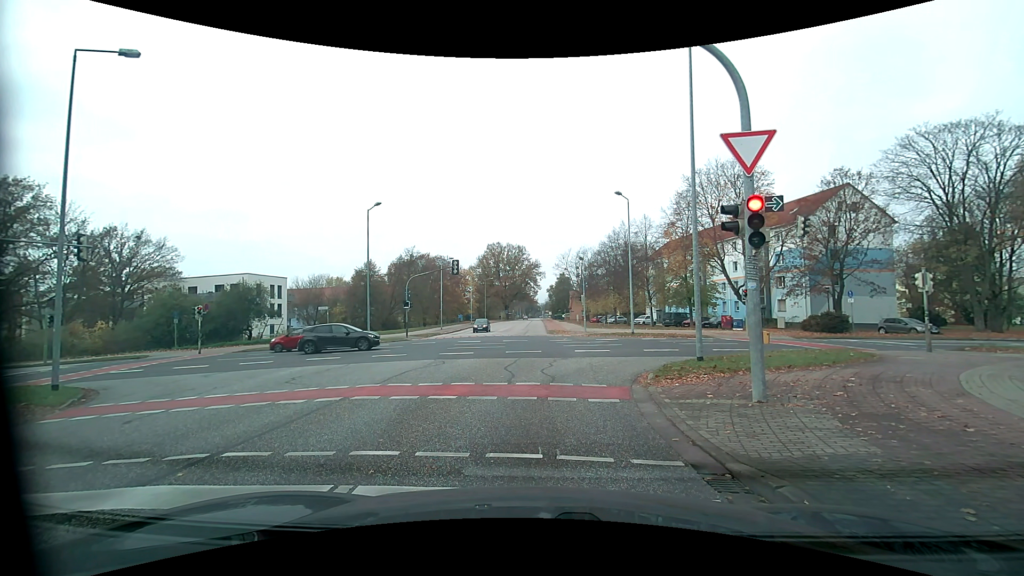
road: tertiary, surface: asphalt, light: Day
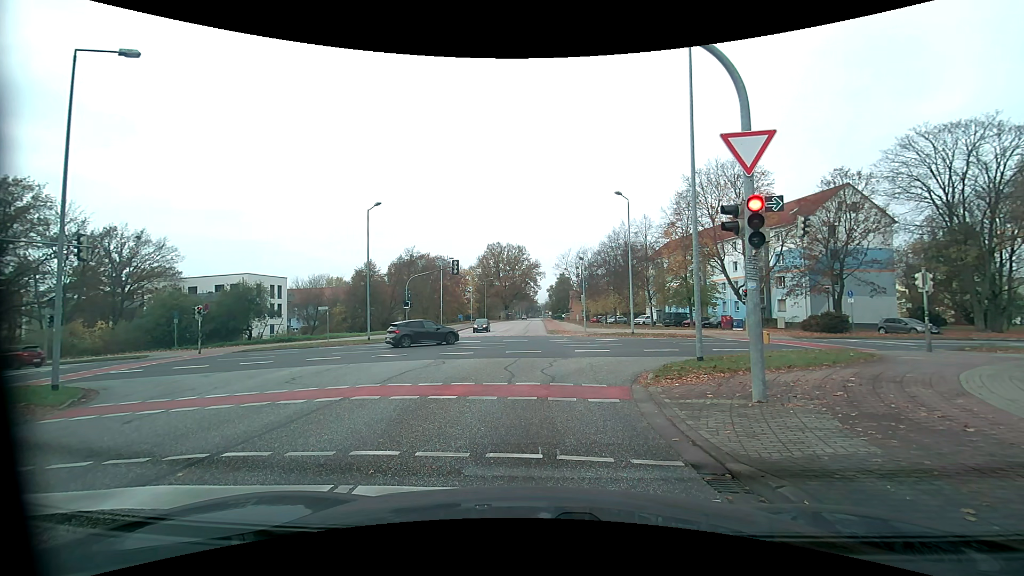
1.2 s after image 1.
(0.0, 0.0) m; 0°
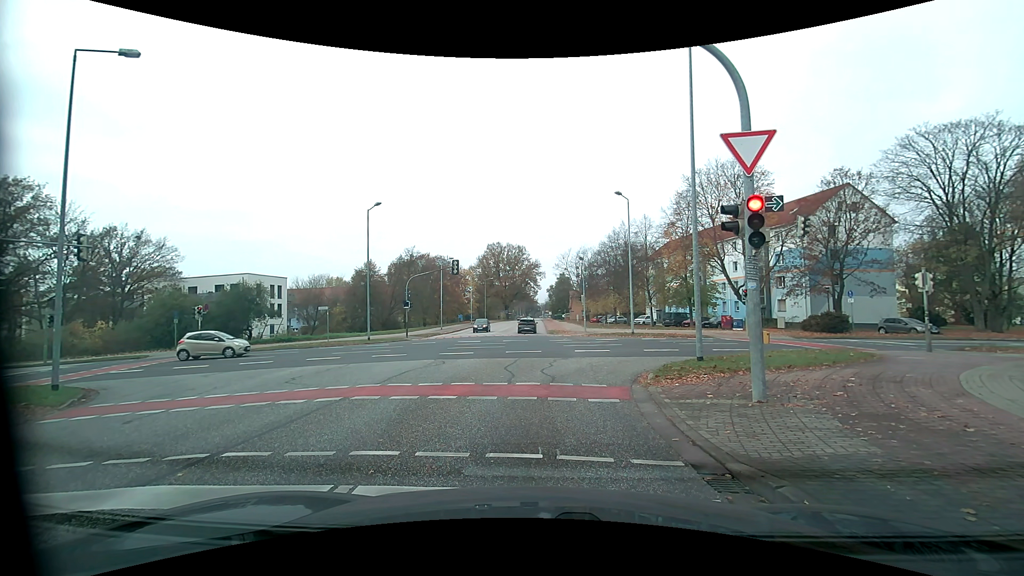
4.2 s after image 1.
(0.0, 0.0) m; 0°
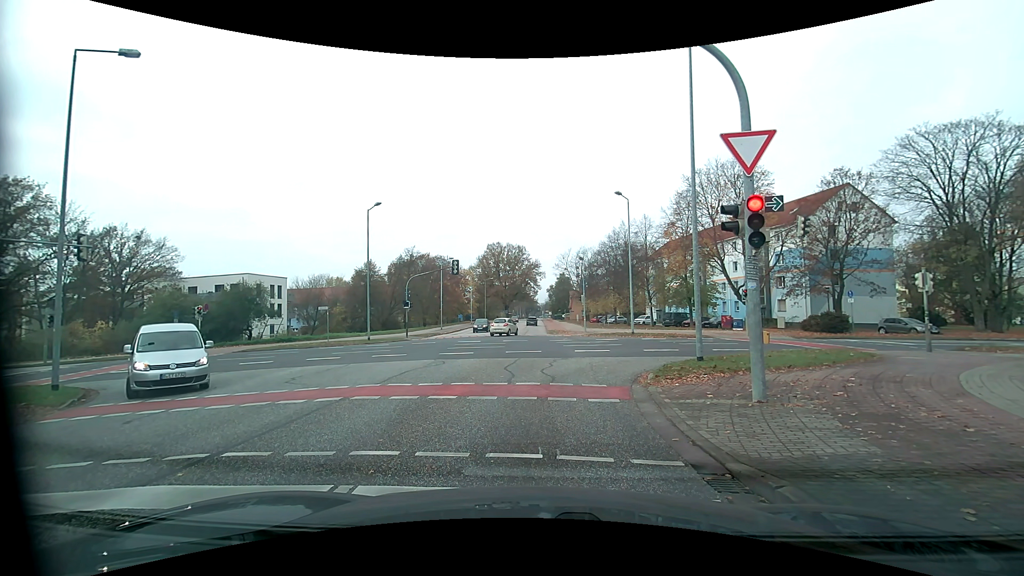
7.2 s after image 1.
(0.0, 0.0) m; 0°
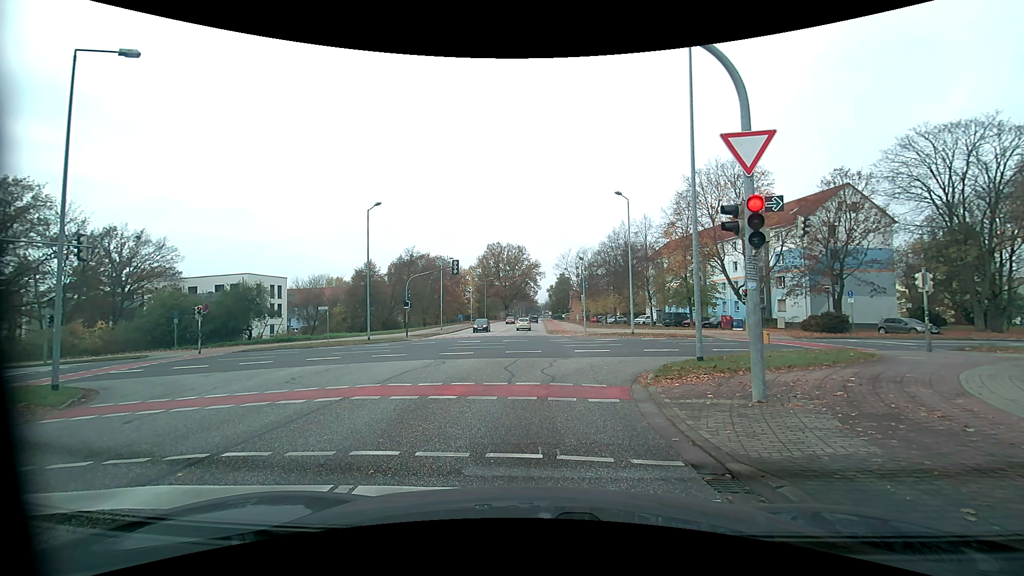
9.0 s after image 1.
(0.0, 0.0) m; 0°
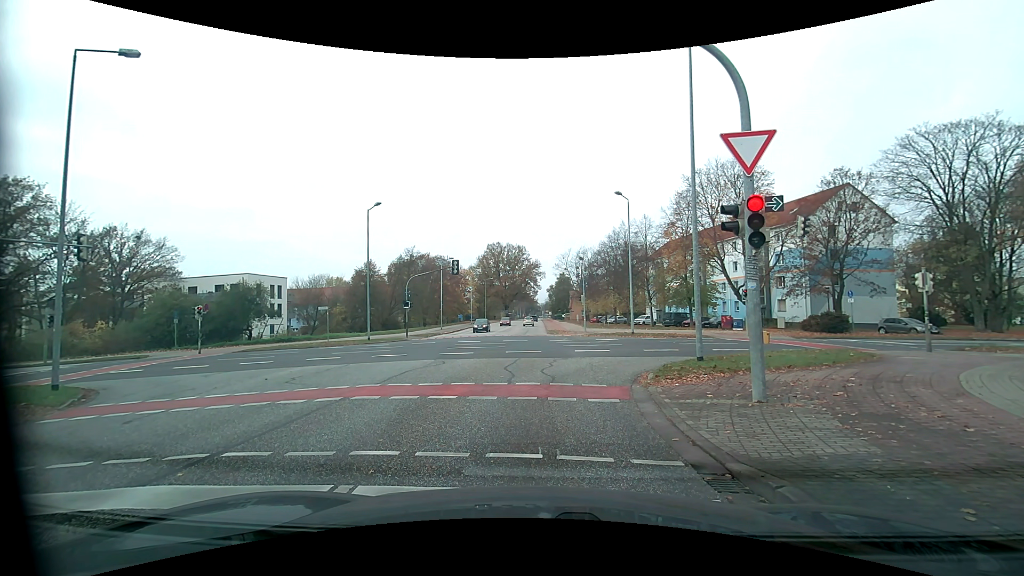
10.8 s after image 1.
(0.0, 0.0) m; 0°
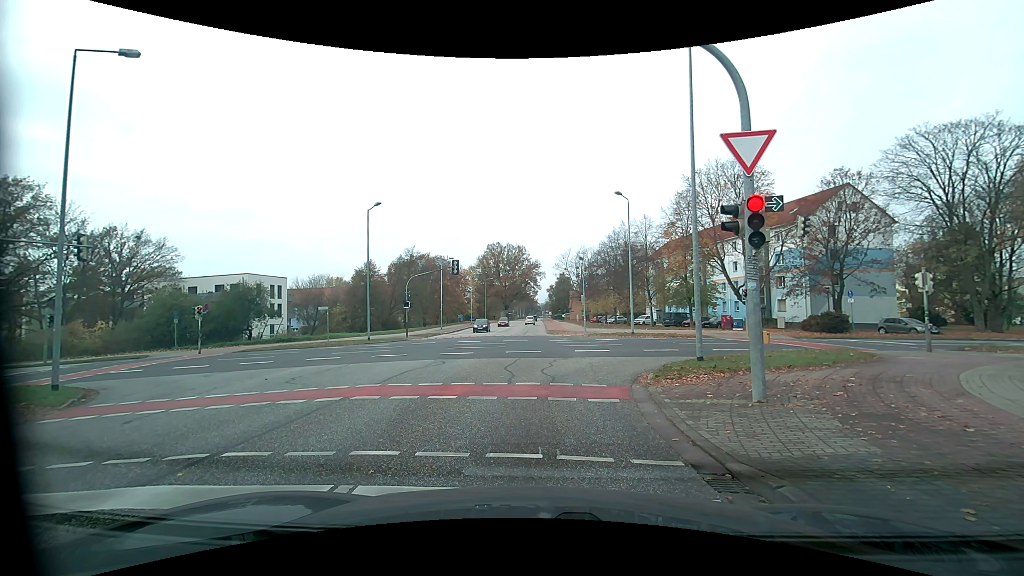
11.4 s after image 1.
(0.0, 0.0) m; 0°
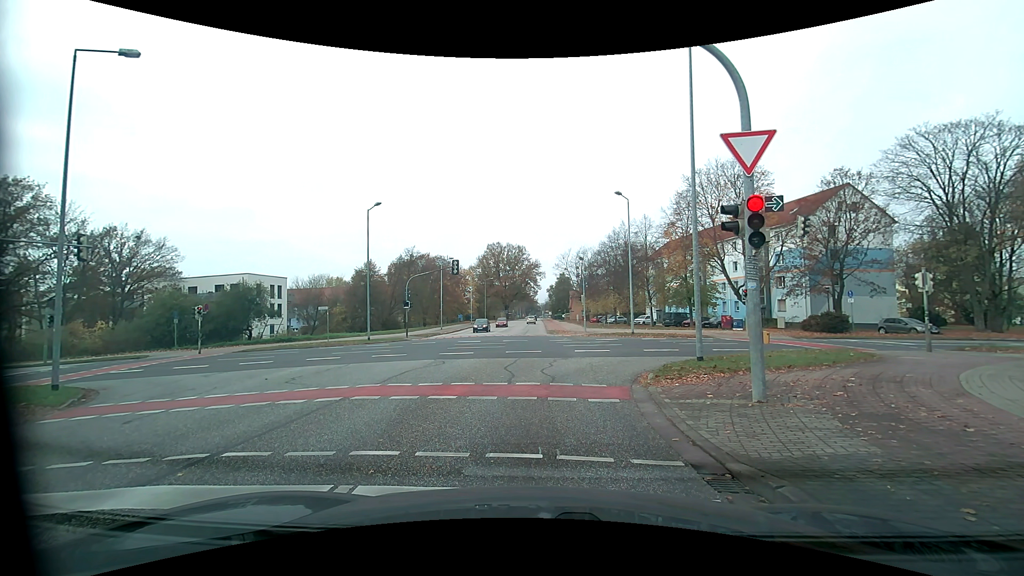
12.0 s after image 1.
(0.0, 0.0) m; 0°
(0, +10) (0, +20) (0, +30) (0, +40) (0, +50) (0, +60) (0, +70) (0, +80) (+1, +90) (+1, +100) m
